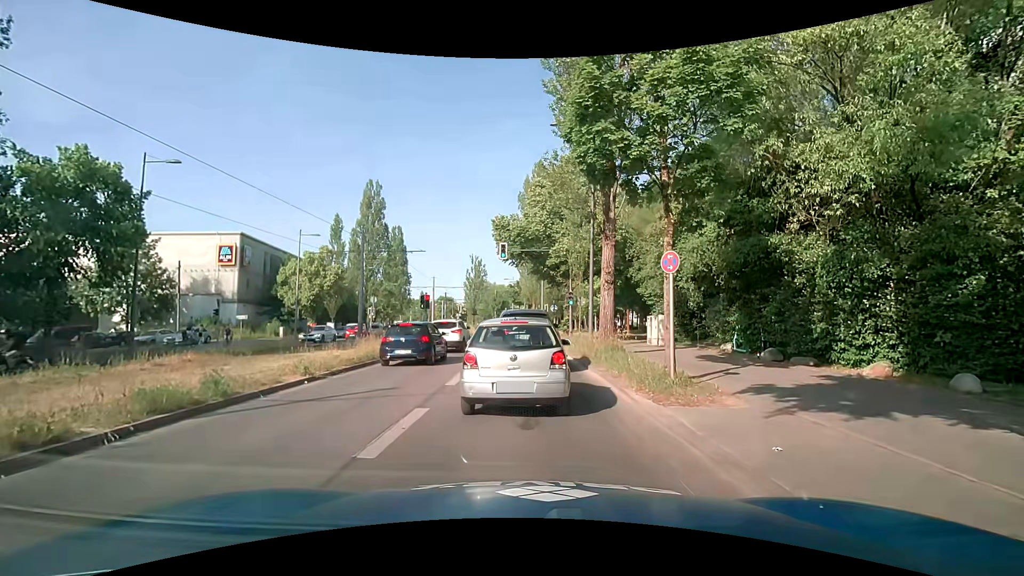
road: secondary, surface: asphalt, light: Day
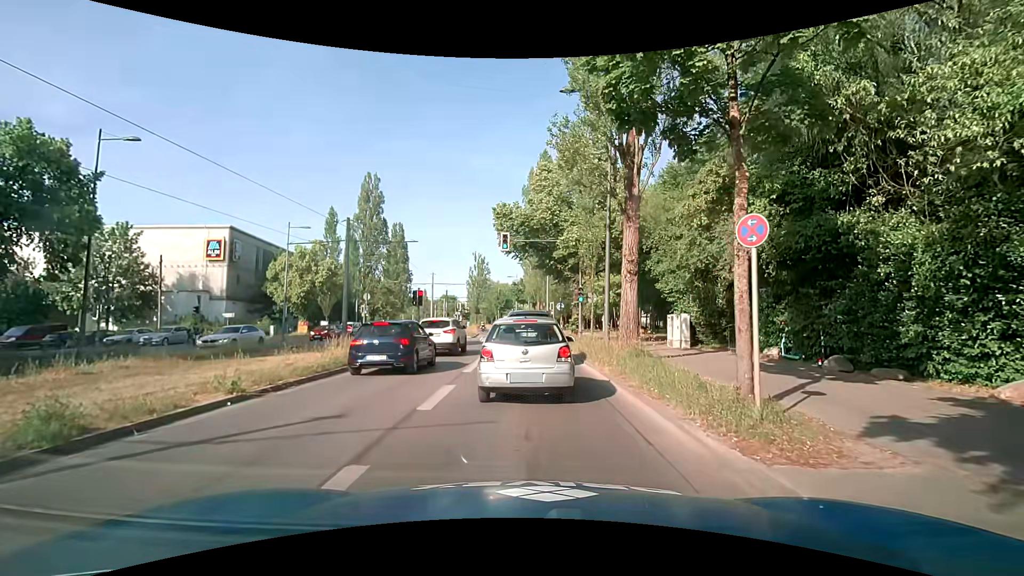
(-0.2, +3.5) m; -2°
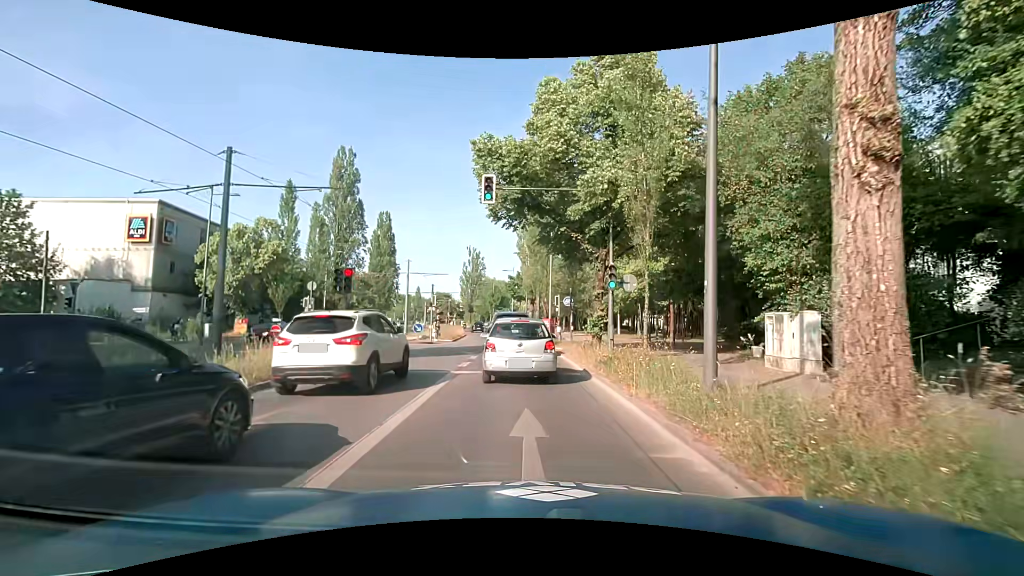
(-0.1, +11.2) m; 0°
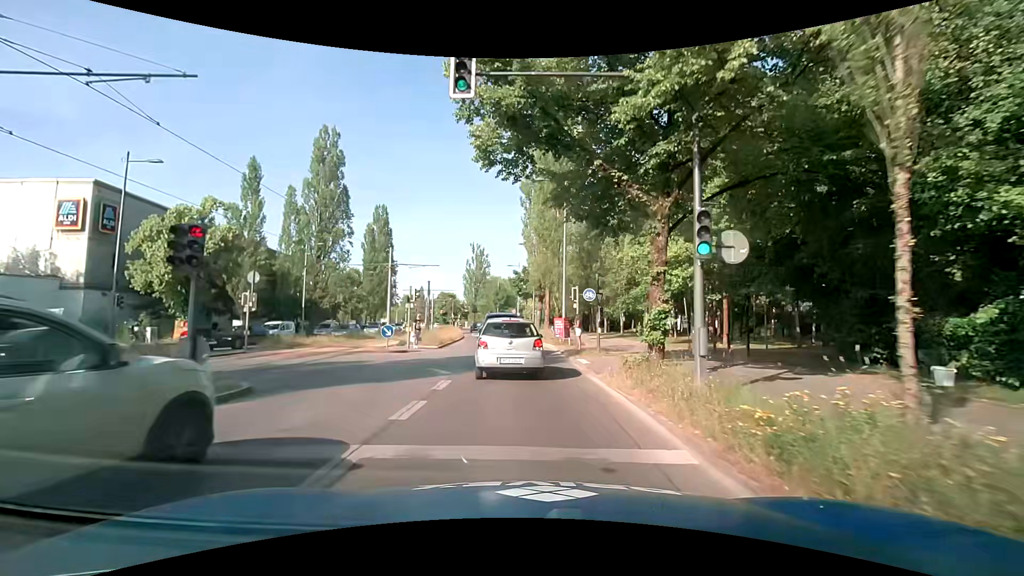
(0.0, +8.3) m; 0°
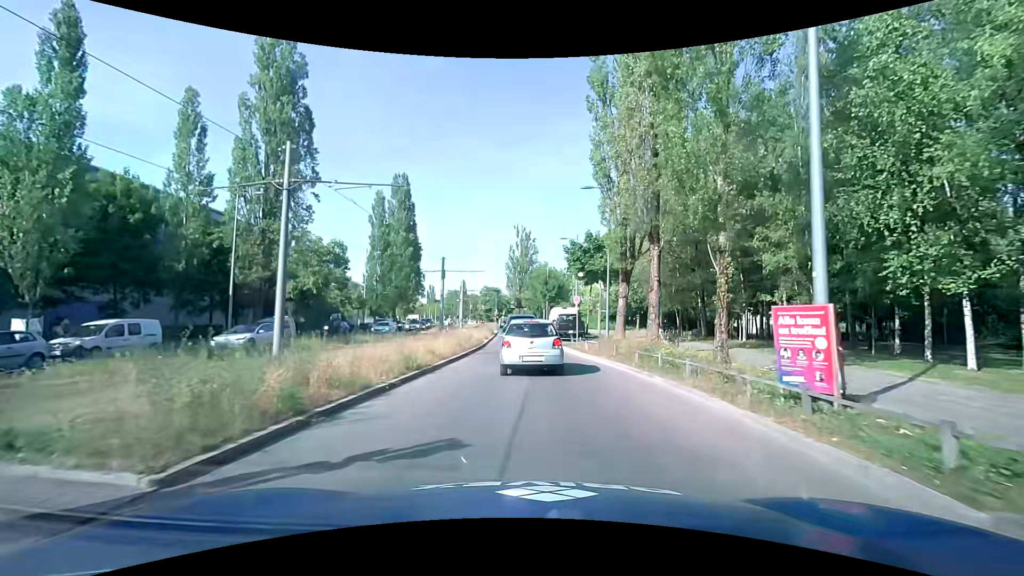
(-1.4, +23.2) m; -6°
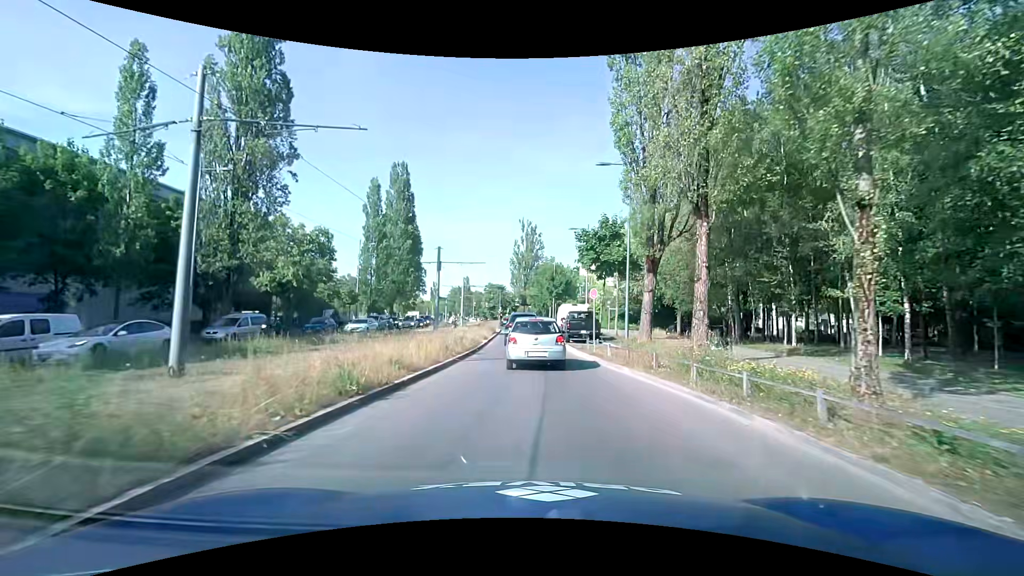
(-0.1, +4.8) m; -1°
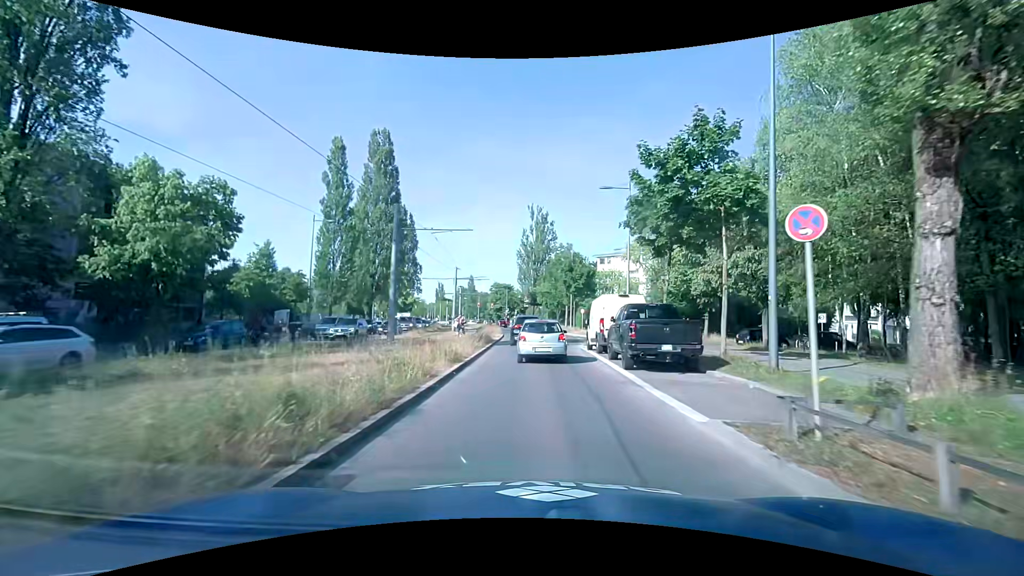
(-0.2, +15.9) m; -2°
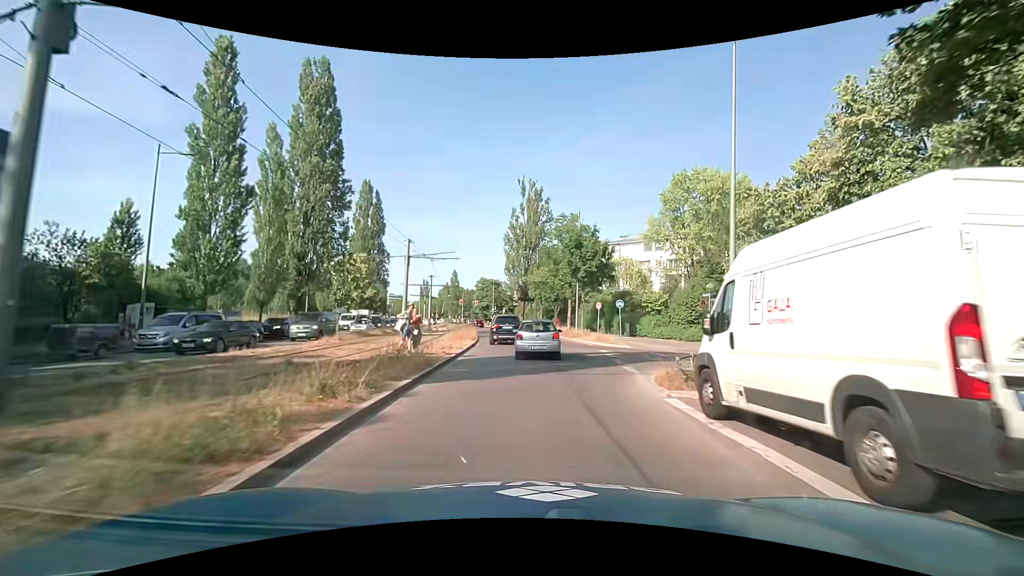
(+0.3, +18.0) m; +2°
